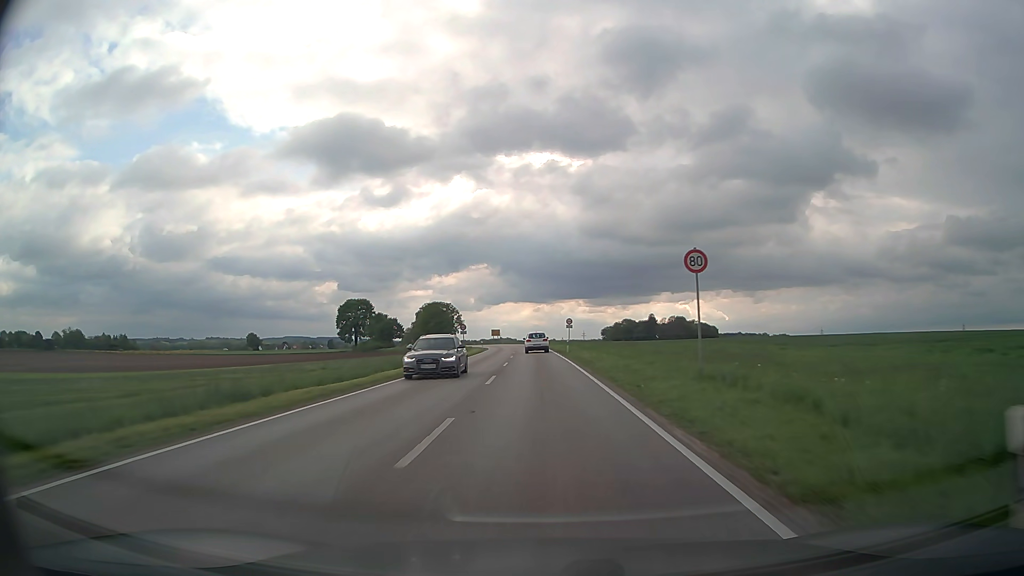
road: secondary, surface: asphalt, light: Day
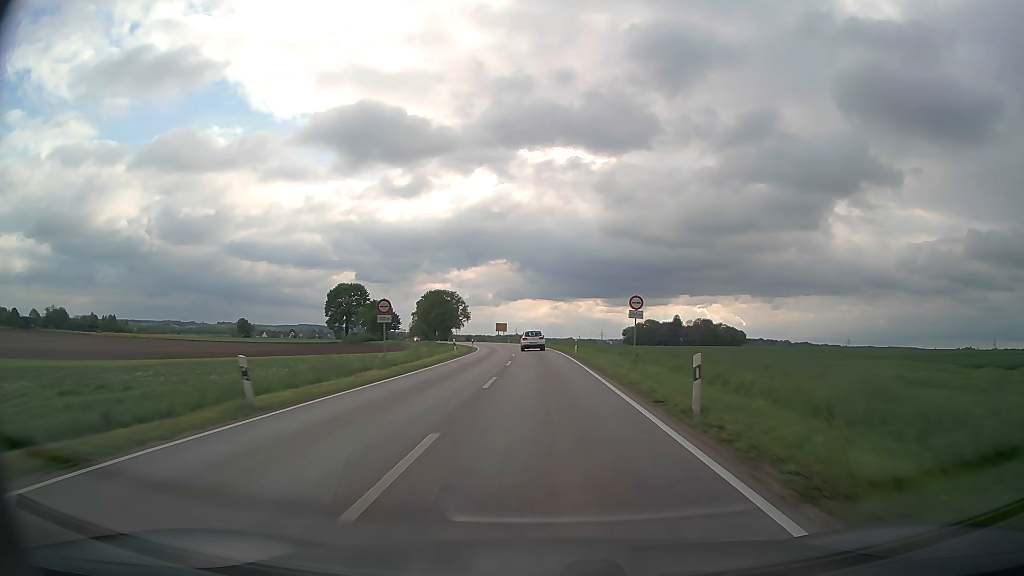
(-0.6, +37.8) m; -1°
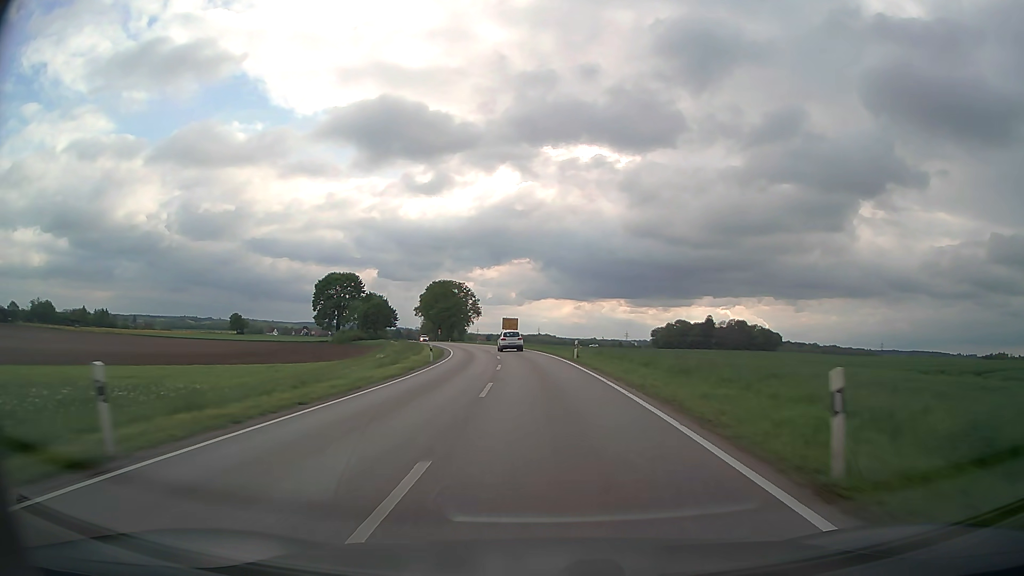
(-0.4, +37.7) m; -2°
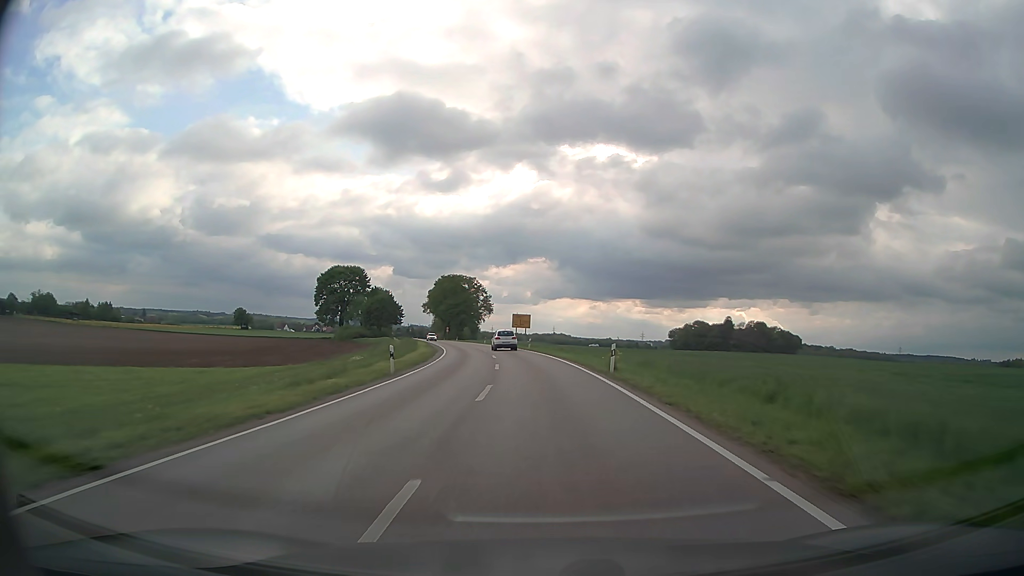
(-0.1, +12.6) m; -1°
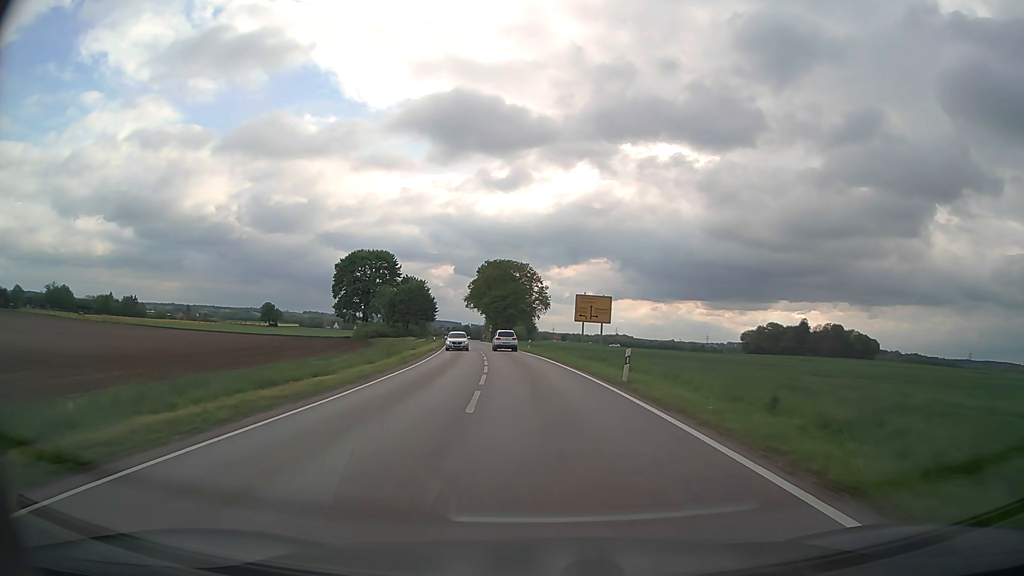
(-1.6, +37.7) m; -5°
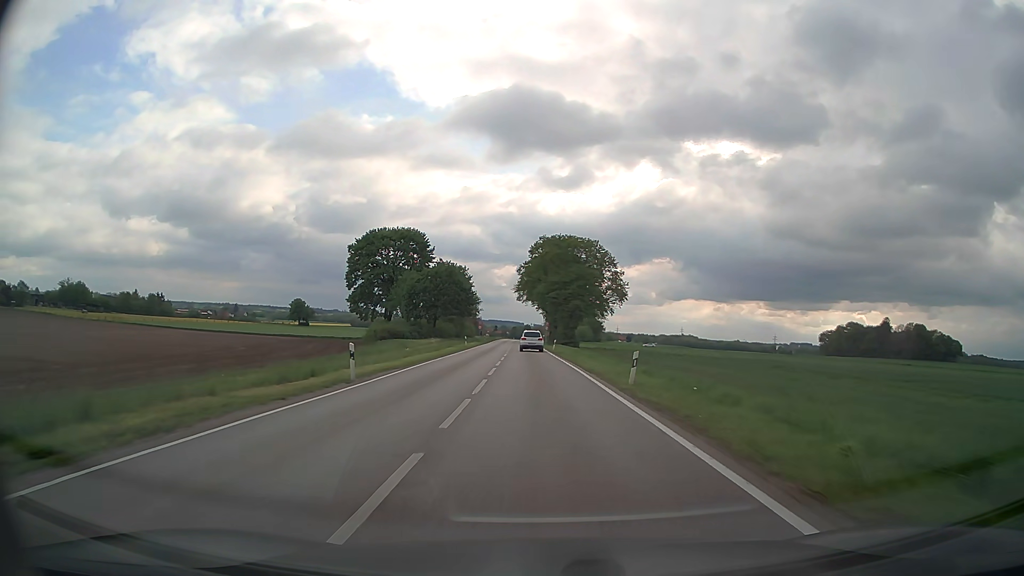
(-1.9, +37.3) m; -5°
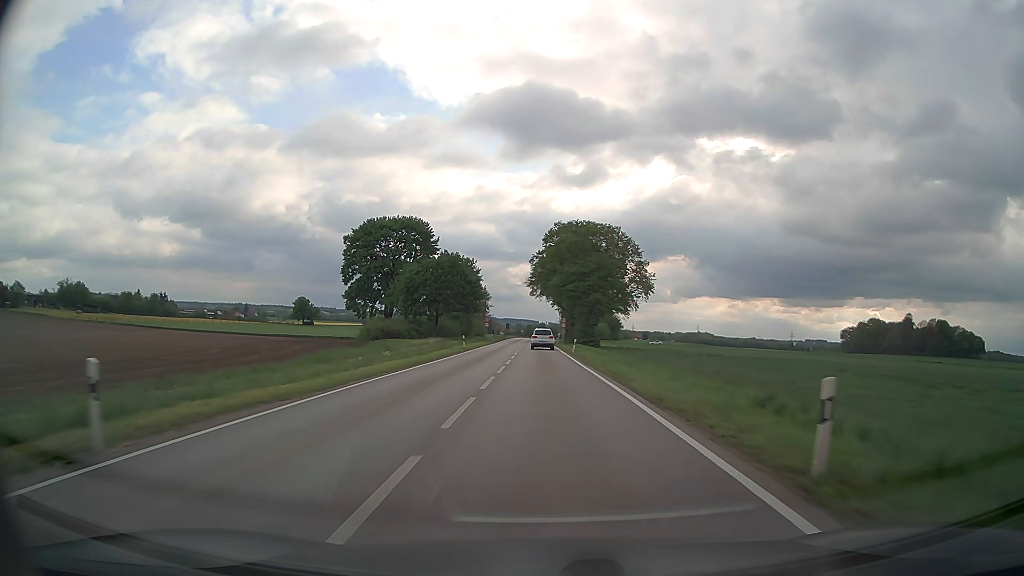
(-0.2, +12.2) m; -2°
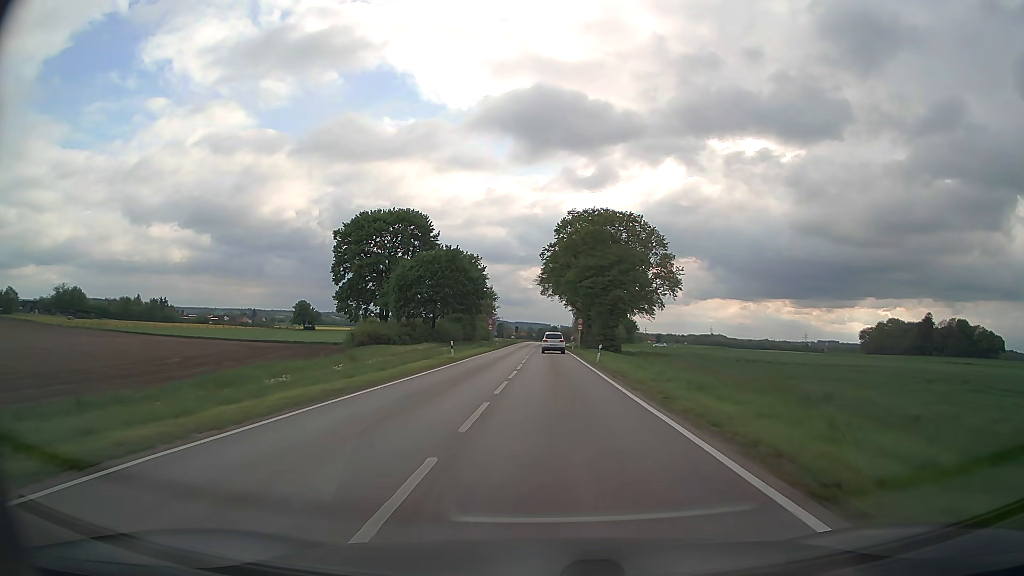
(-0.1, +12.2) m; -1°
(0, +10) (0, +20) (0, +30) (0, +40) (0, +50) (0, +60) (0, +70) (0, +80) (+1, +90) (+1, +100) m
